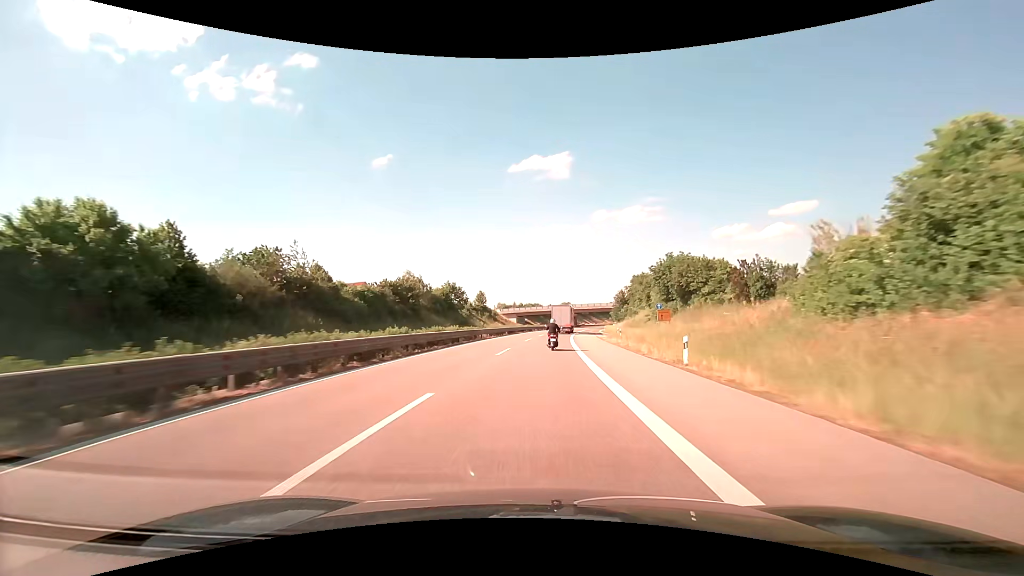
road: trunk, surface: asphalt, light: Day
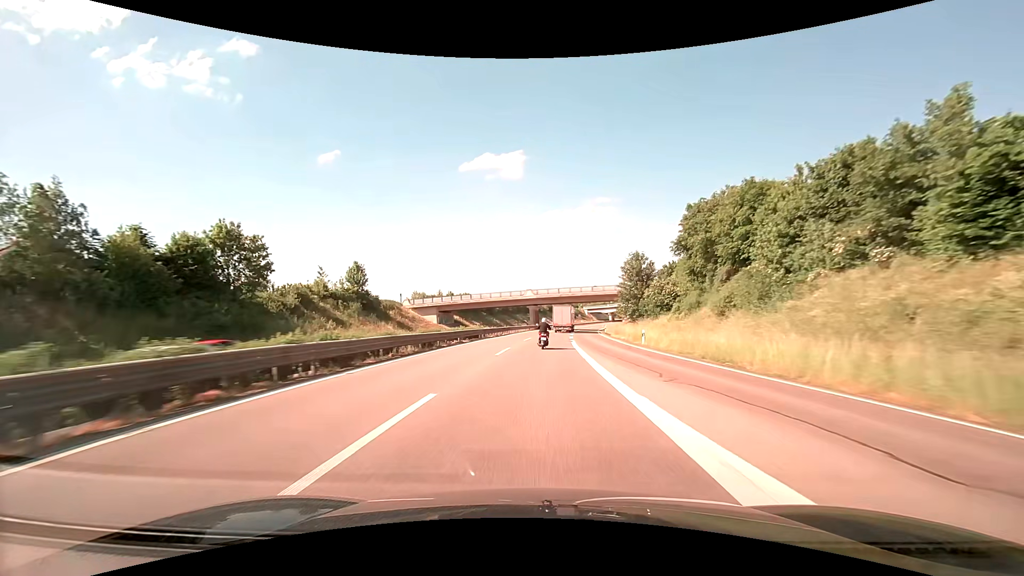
(+3.7, +71.5) m; +6°
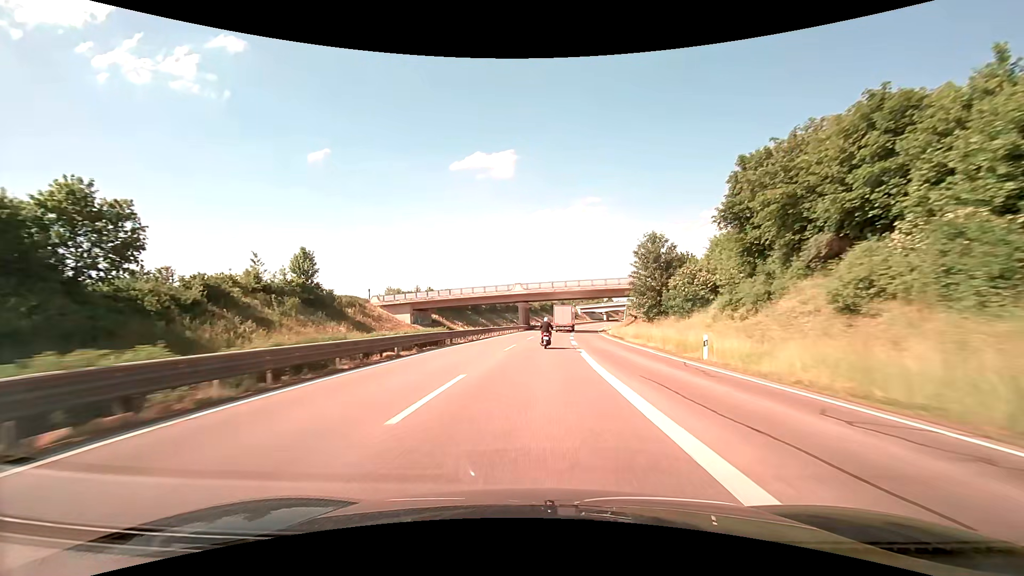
(+0.1, +14.3) m; +1°
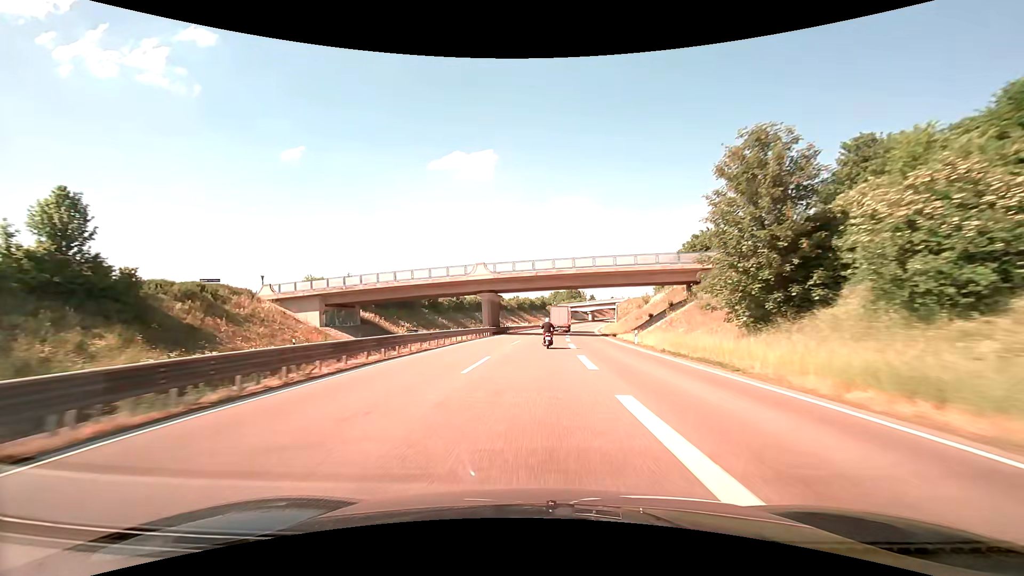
(+0.6, +28.5) m; +3°
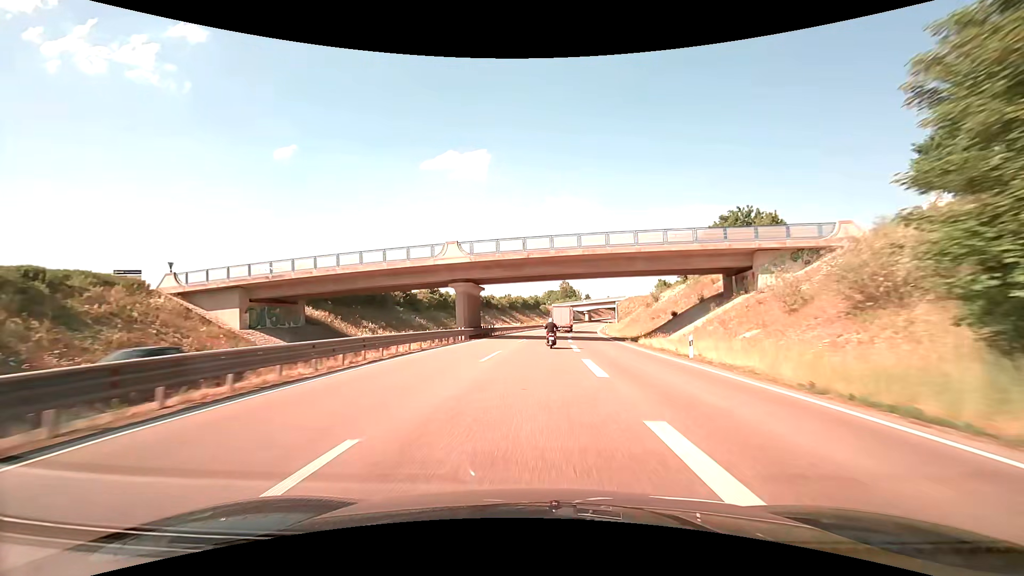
(+0.1, +14.3) m; +1°
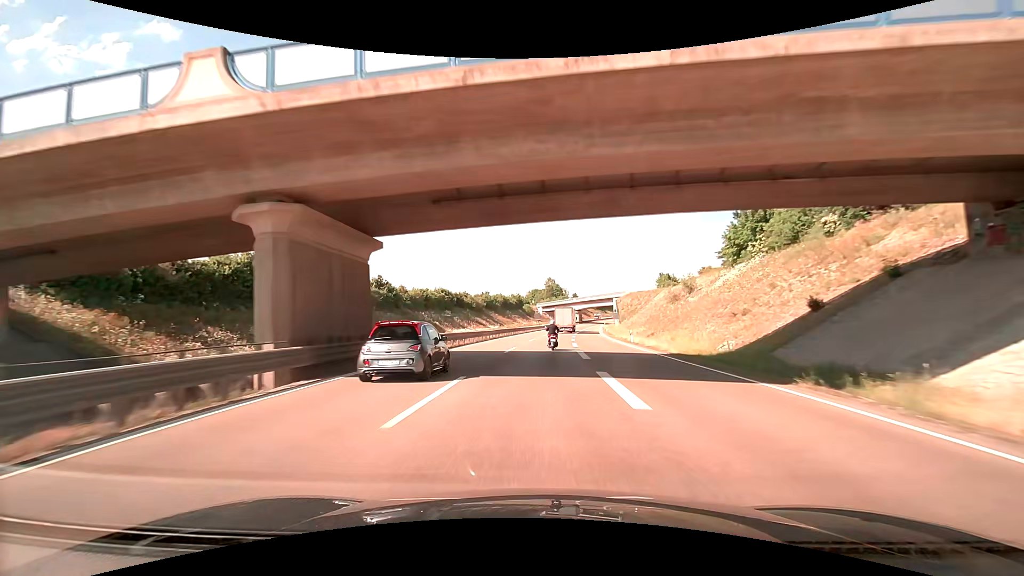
(+0.4, +28.5) m; +2°
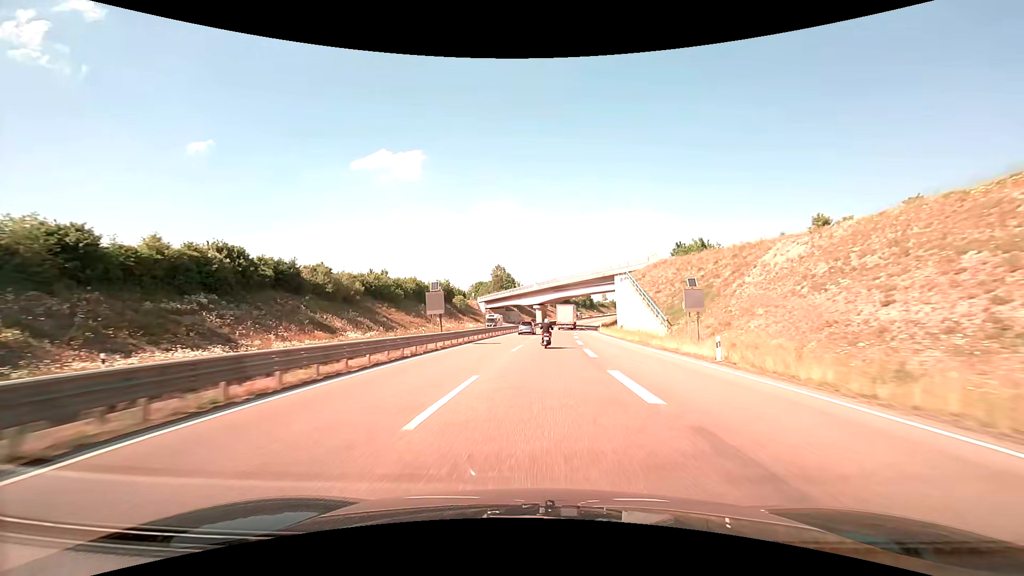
(+3.5, +71.4) m; +5°
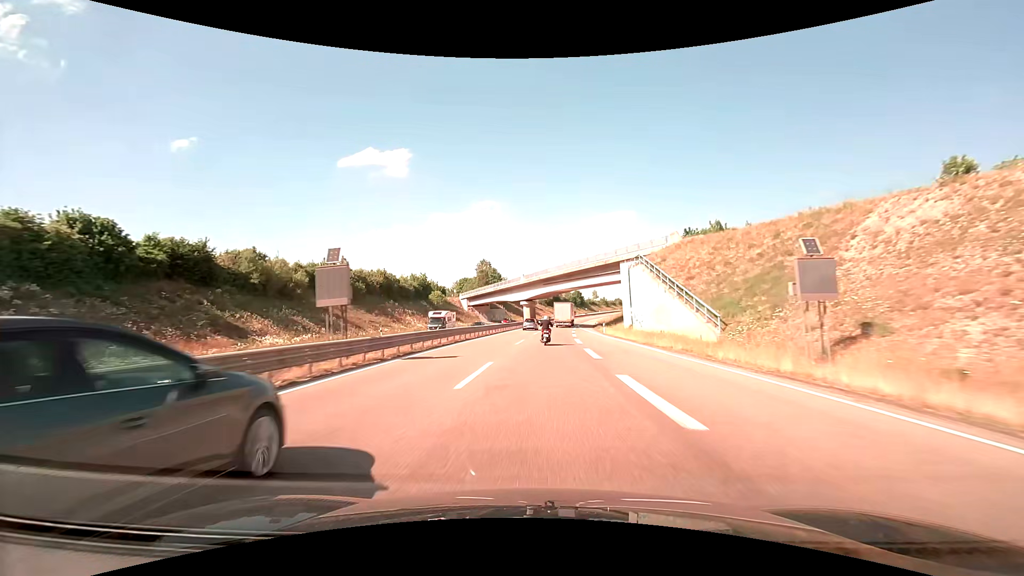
(+0.2, +14.3) m; +1°
(0, +10) (0, +20) (+1, +30) (+1, +40) (+2, +50) (+3, +60) (+3, +70) (+4, +80) (+5, +90) (+6, +100) m
